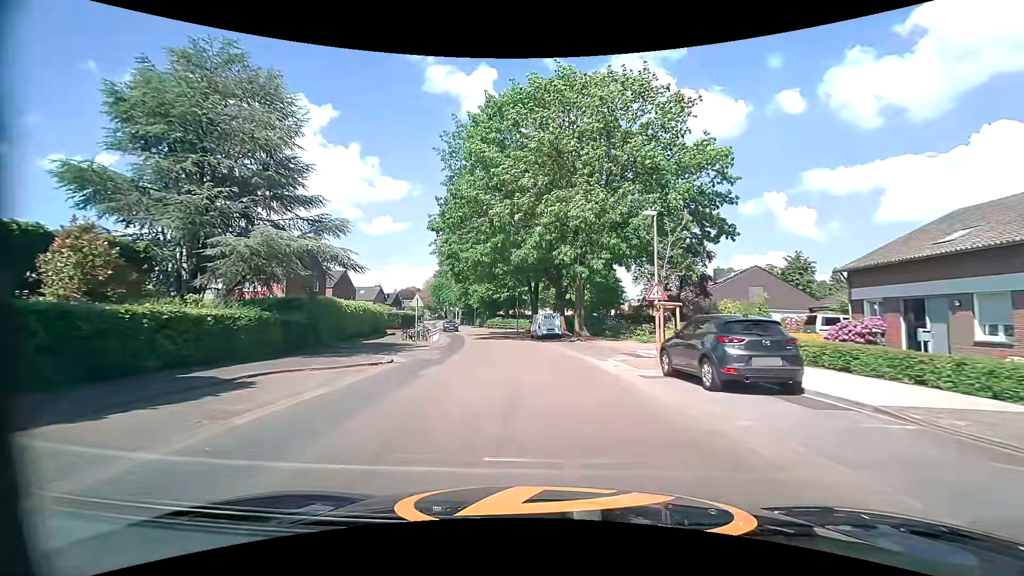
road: tertiary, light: Day
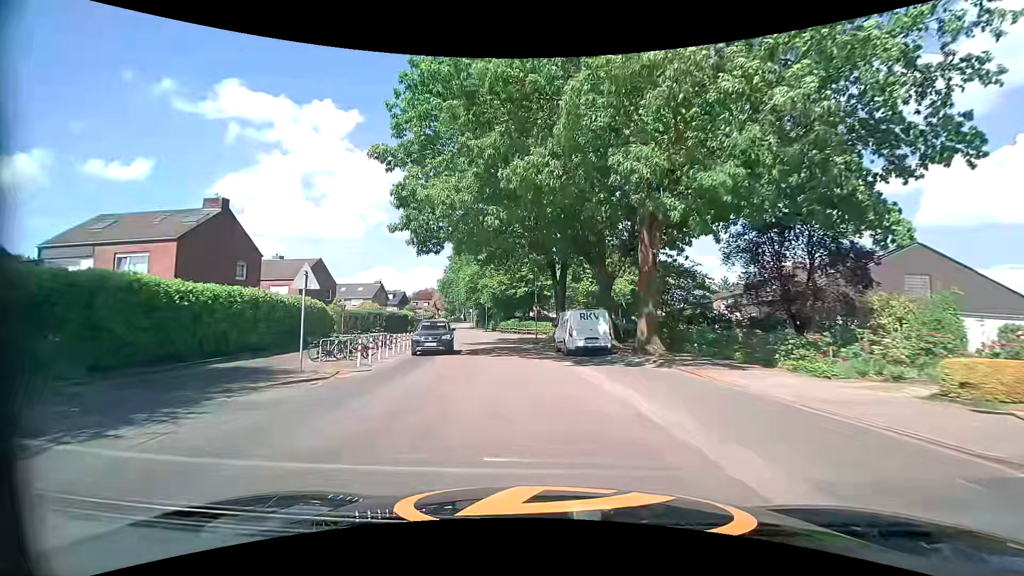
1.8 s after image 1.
(-0.4, +17.0) m; -3°
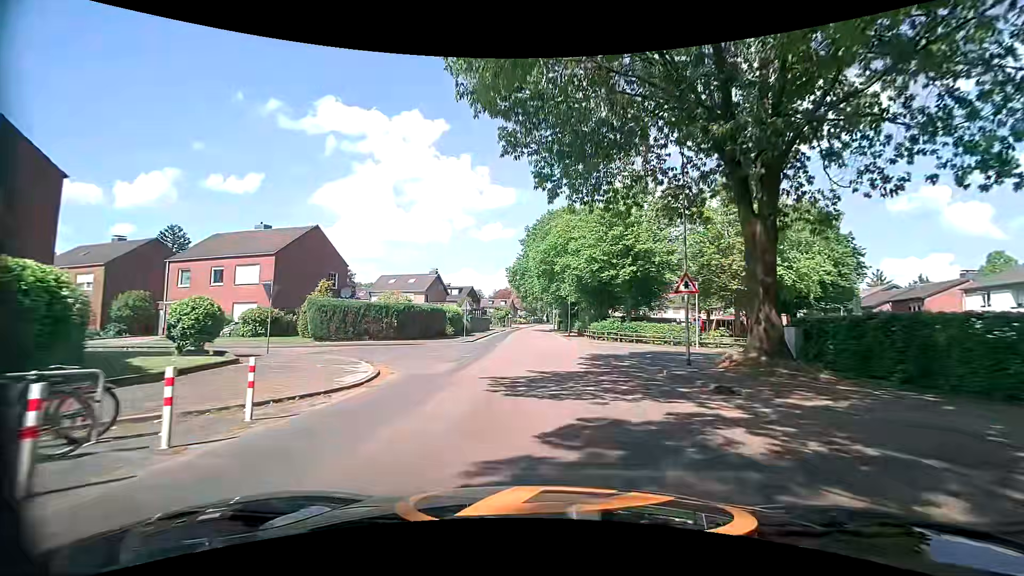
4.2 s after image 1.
(-2.2, +23.3) m; -10°
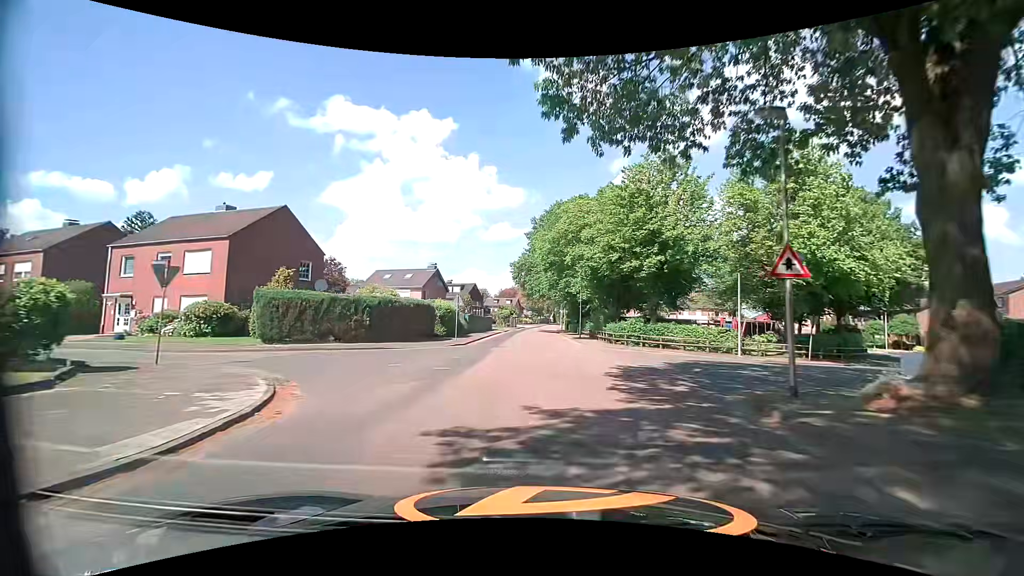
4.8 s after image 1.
(-0.1, +6.4) m; -1°
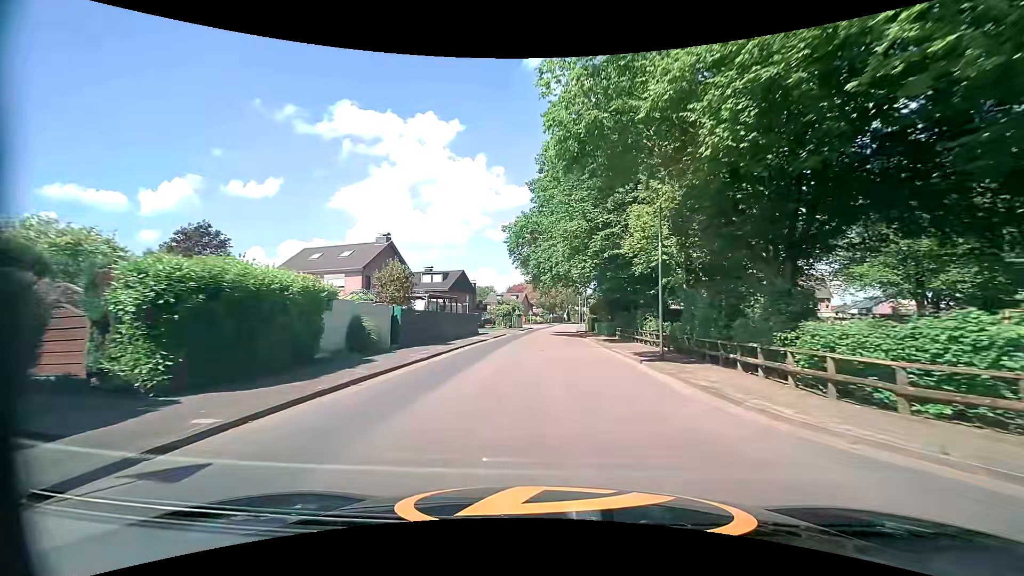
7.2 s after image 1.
(-0.2, +27.7) m; -1°
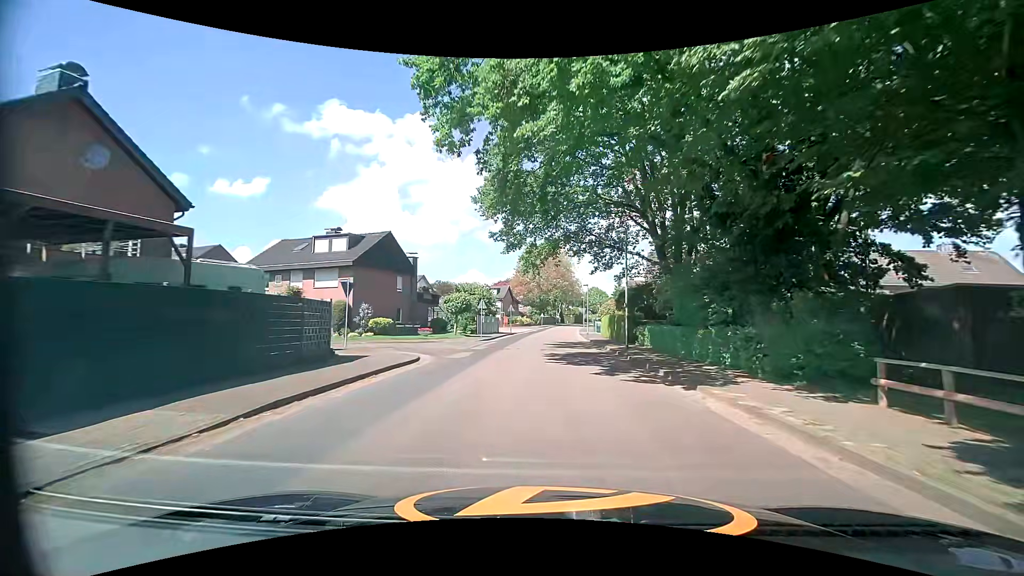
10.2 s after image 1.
(0.0, +32.4) m; +1°
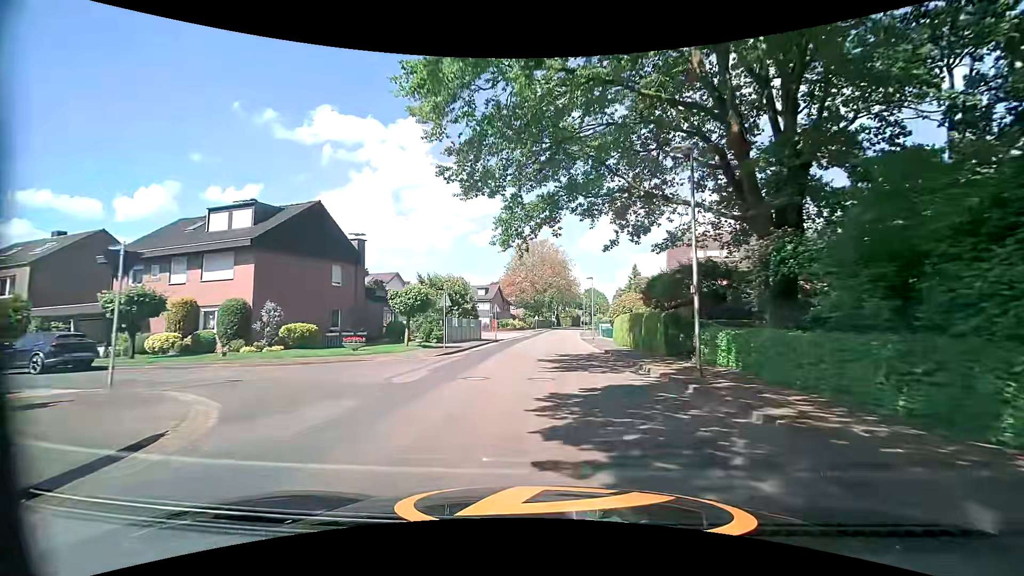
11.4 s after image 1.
(+0.1, +12.4) m; +1°
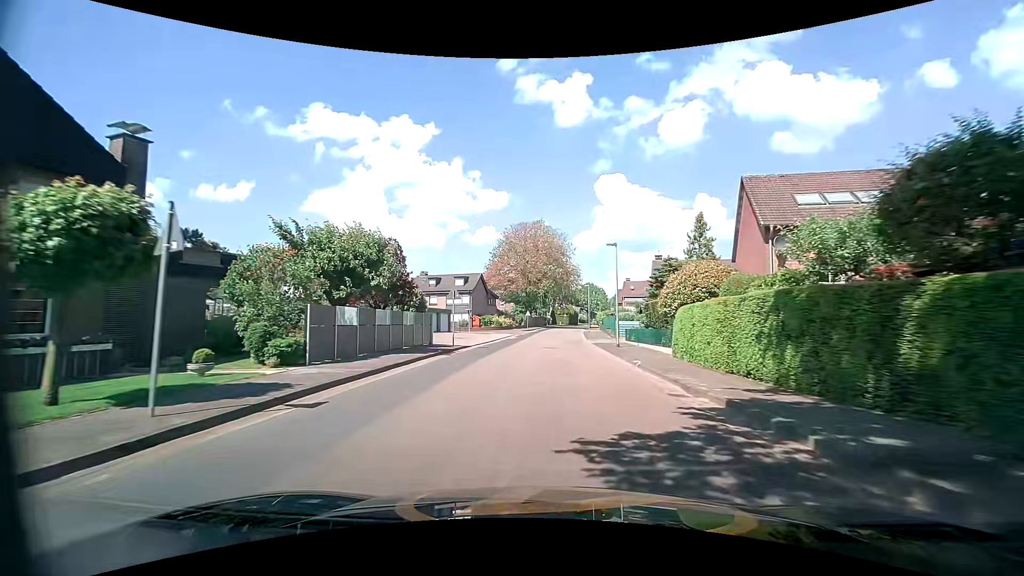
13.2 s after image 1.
(-0.1, +18.9) m; 0°
(0, +10) (0, +20) (0, +30) (+1, +40) (+1, +50) (+2, +60) (+3, +70) (+3, +80) (+4, +90) (+5, +100) m
